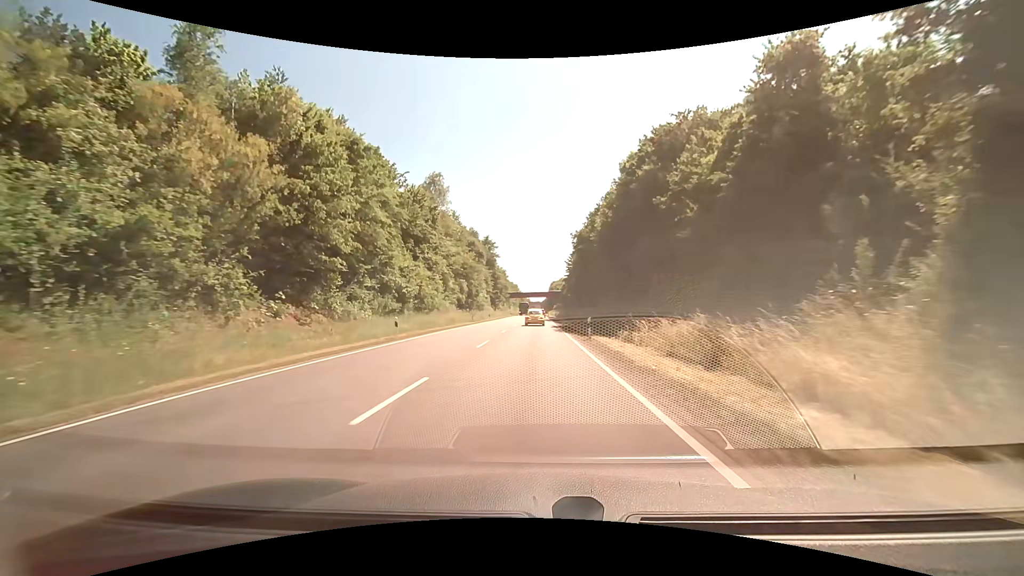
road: primary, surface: asphalt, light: Day
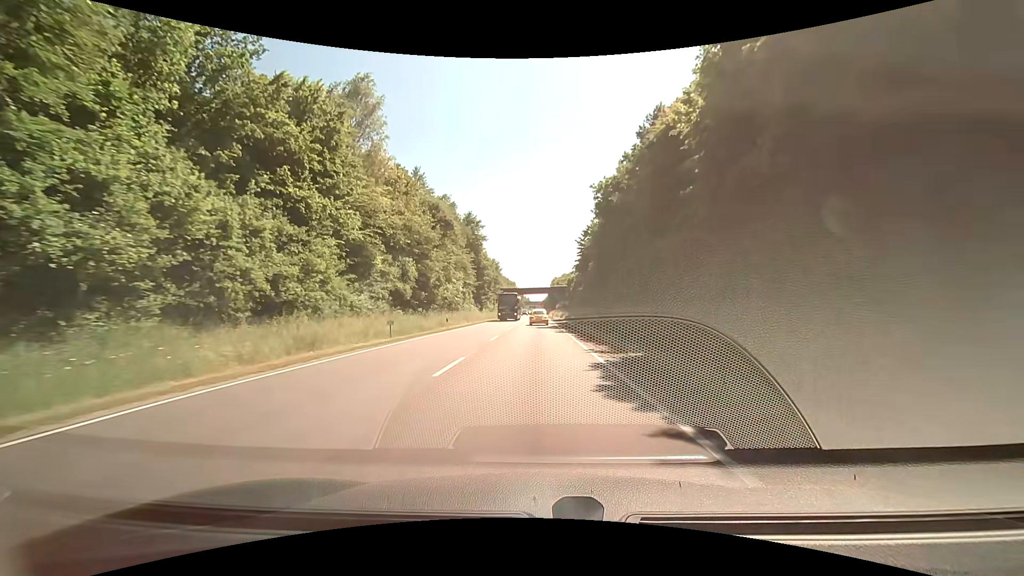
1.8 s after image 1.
(-0.2, +32.4) m; -1°
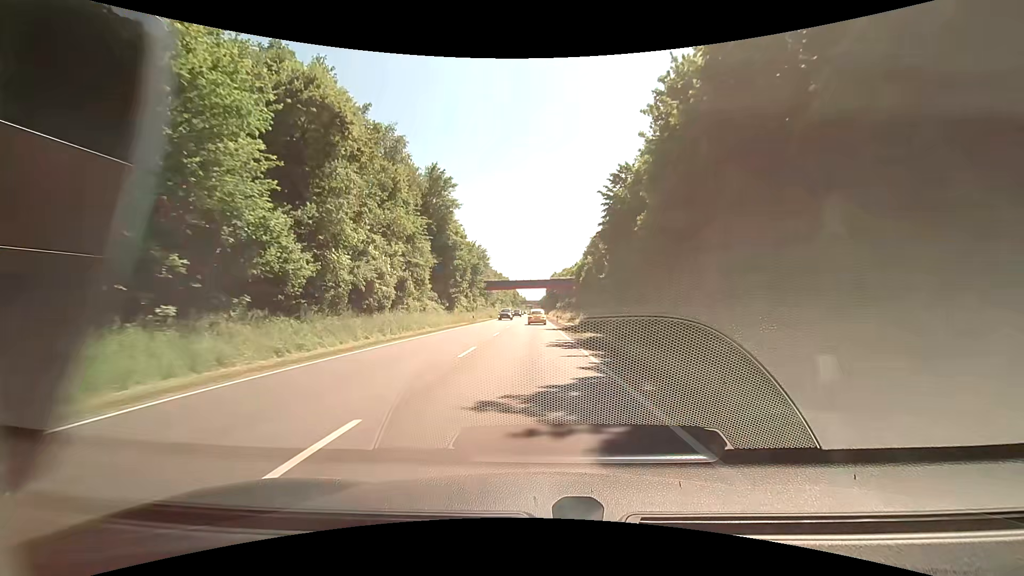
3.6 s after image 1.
(+0.3, +32.4) m; +1°
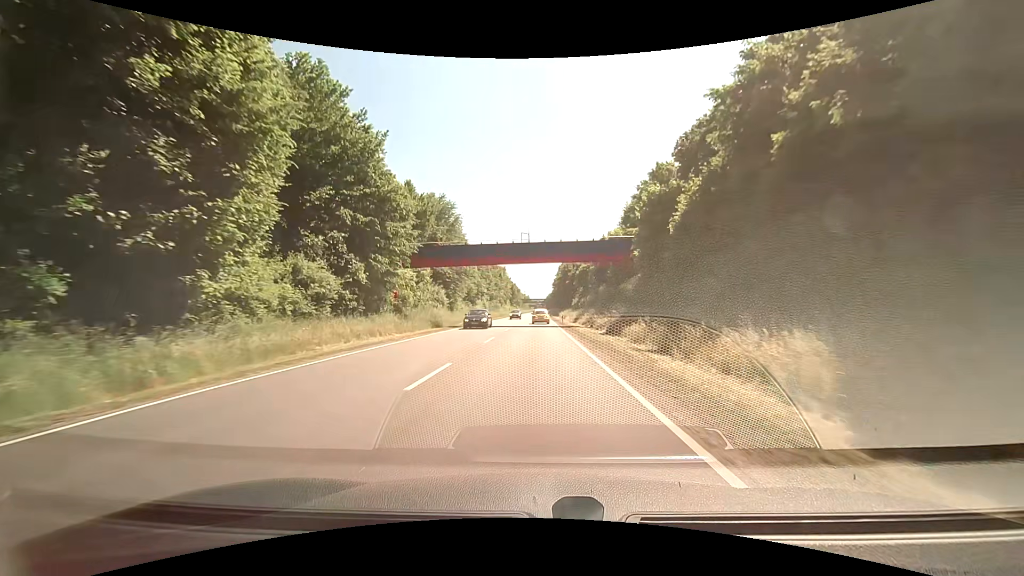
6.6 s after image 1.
(+0.1, +54.7) m; 0°
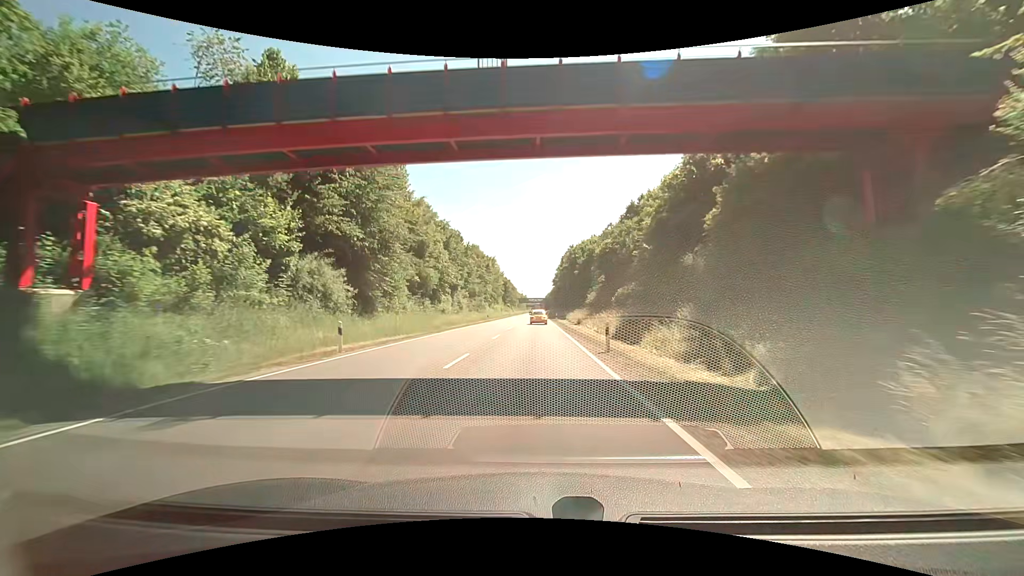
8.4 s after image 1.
(0.0, +33.3) m; 0°
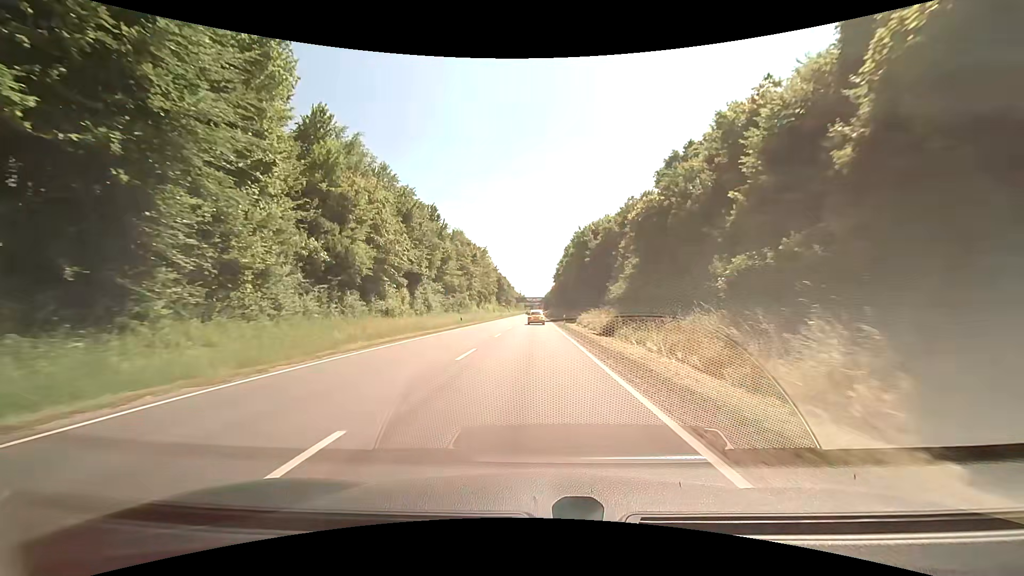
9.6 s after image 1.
(-0.3, +22.4) m; -1°
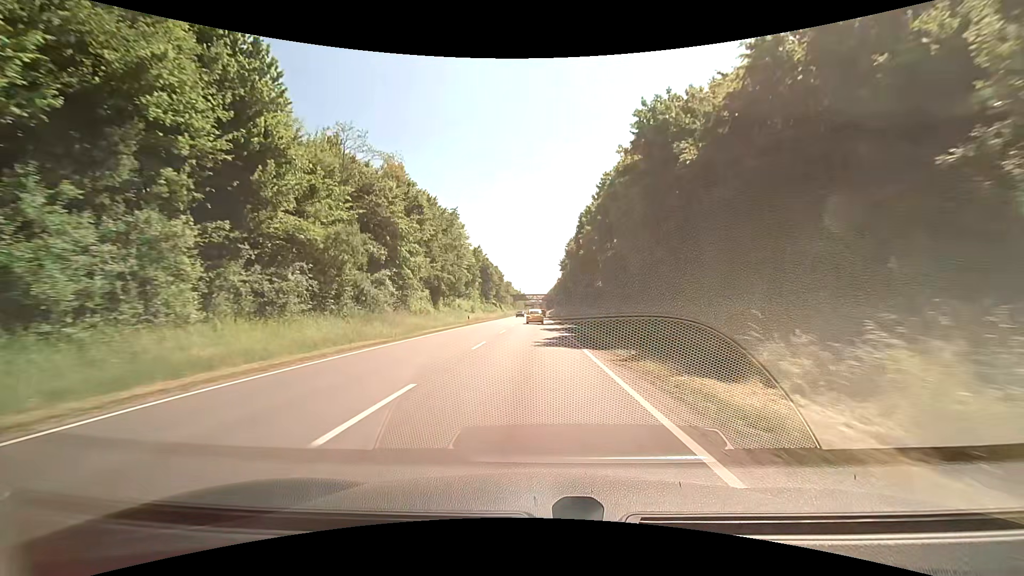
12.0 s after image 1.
(-0.4, +45.3) m; -1°
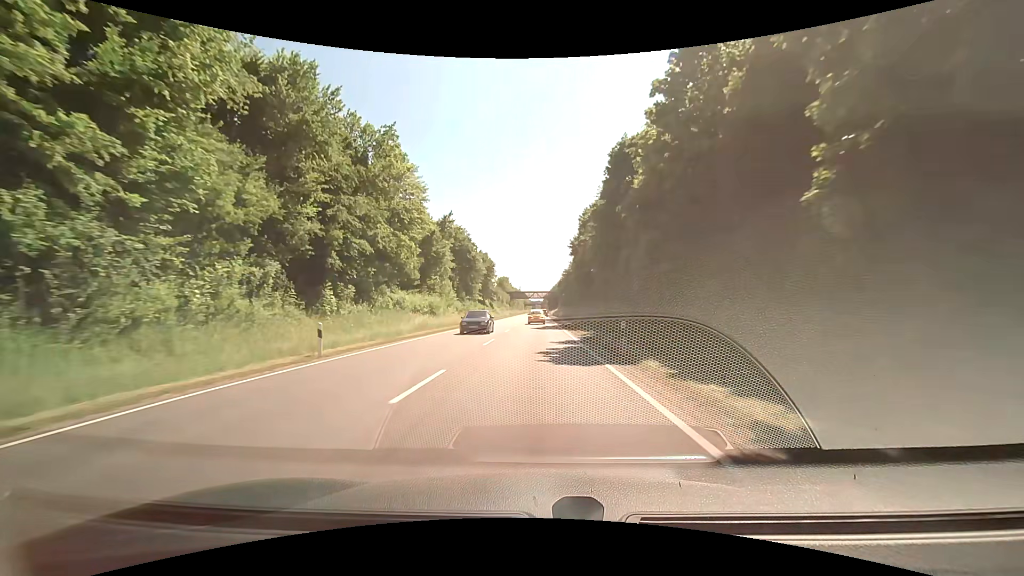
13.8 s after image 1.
(+0.1, +34.4) m; 0°
(0, +10) (0, +20) (0, +30) (0, +40) (0, +50) (0, +60) (0, +70) (0, +80) (0, +90) (0, +100) m
